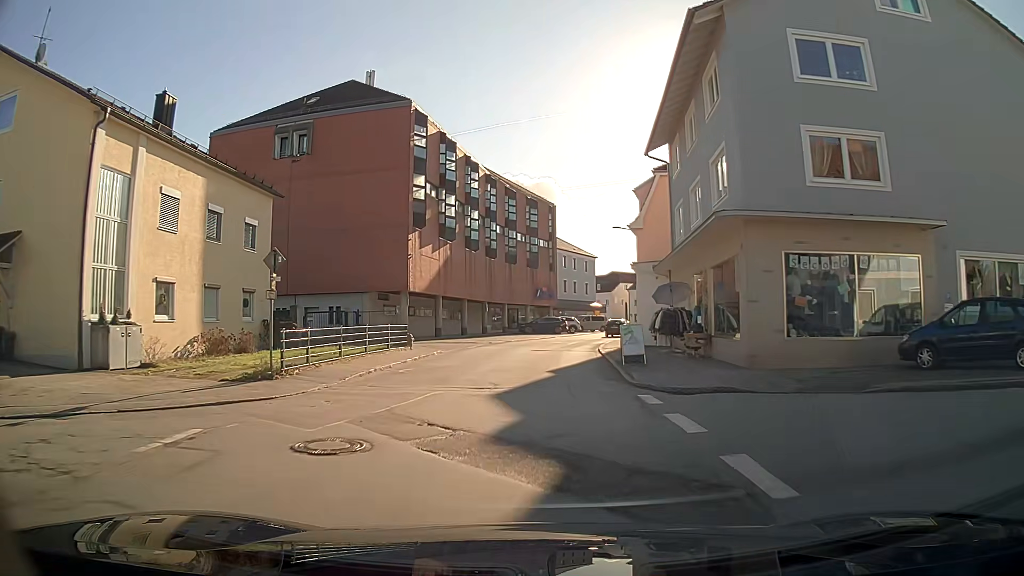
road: tertiary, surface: asphalt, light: Day
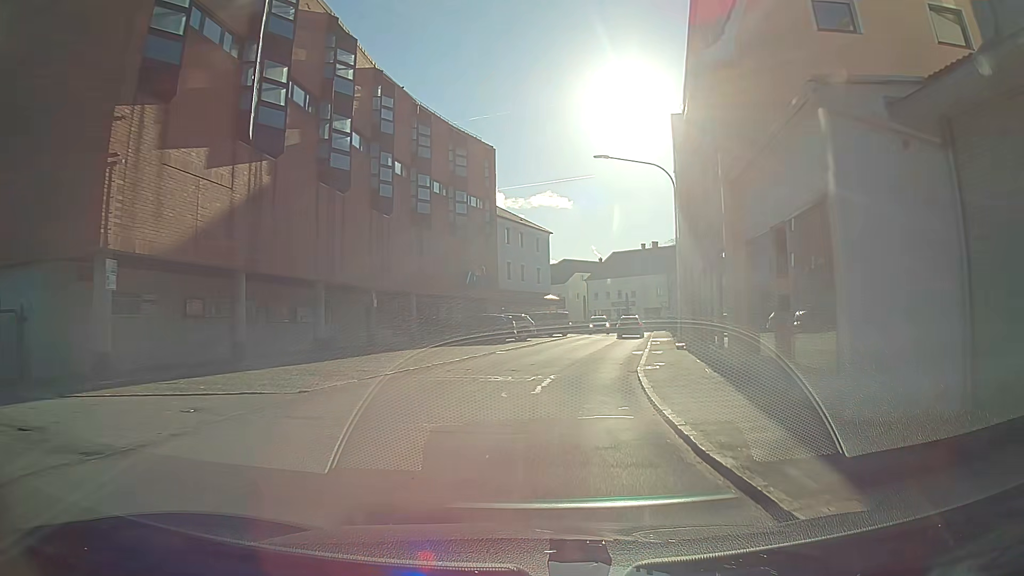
(+0.9, +24.8) m; +6°
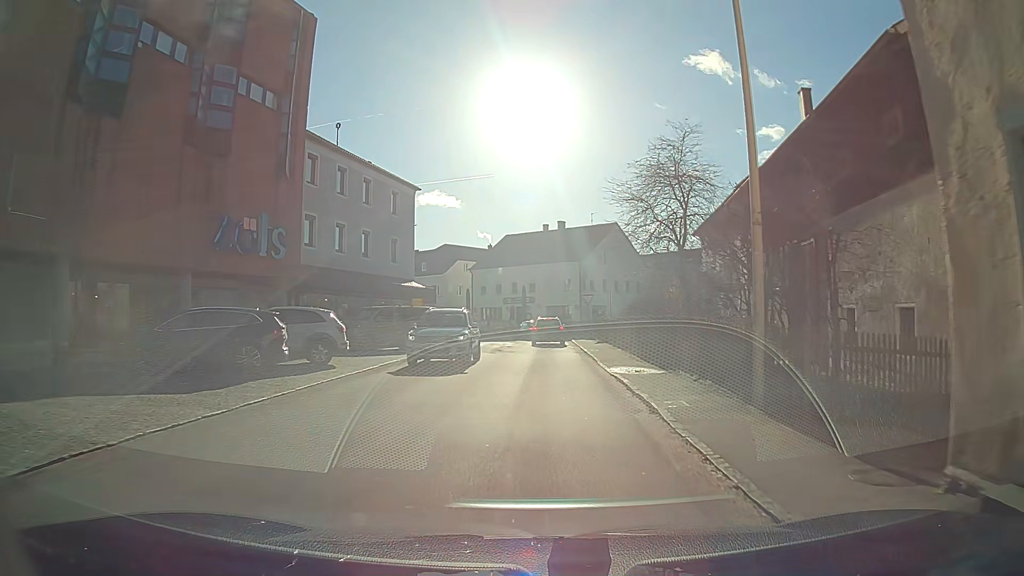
(+1.8, +22.7) m; +7°
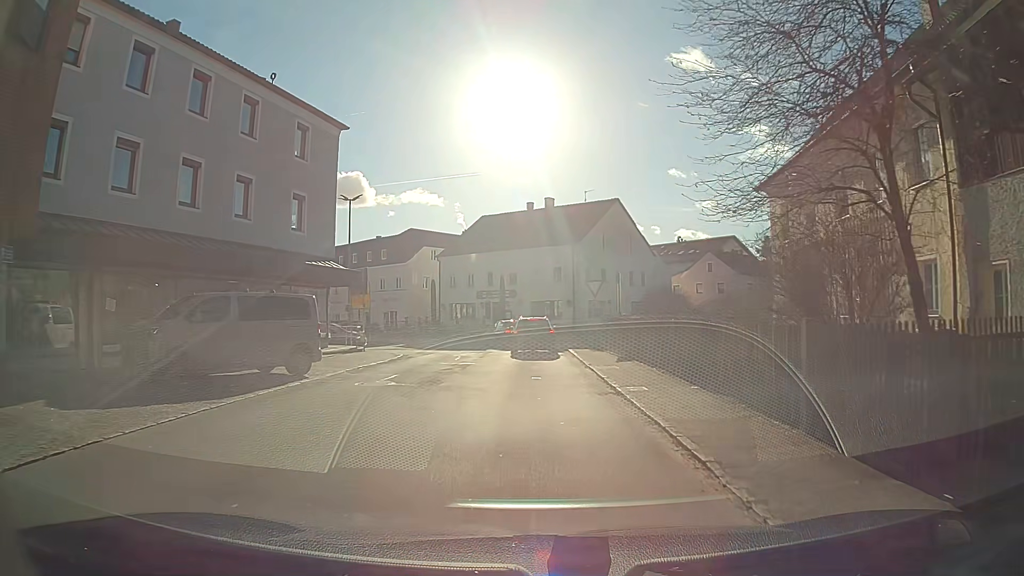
(+0.3, +14.6) m; +2°
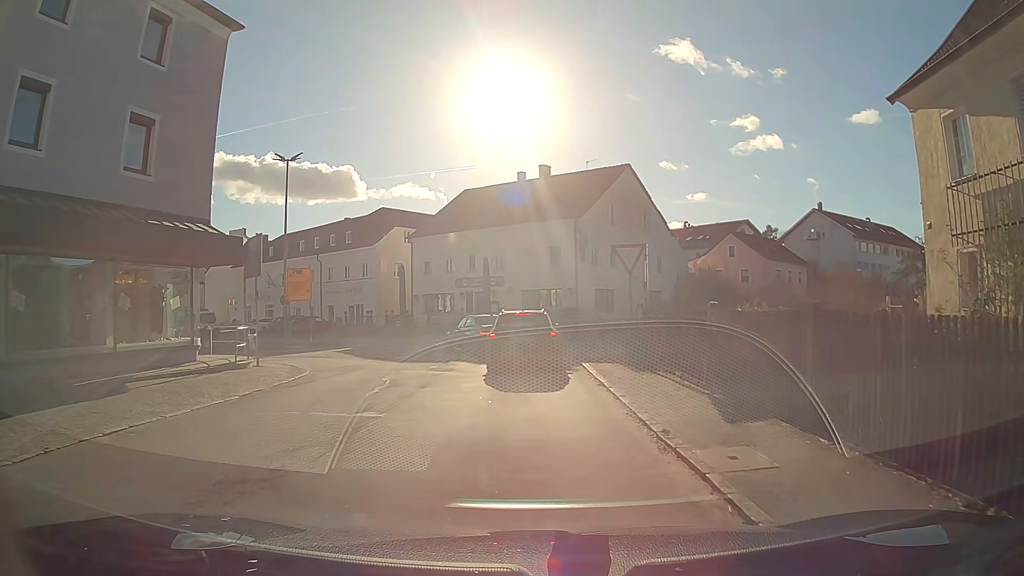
(+0.1, +11.2) m; +1°
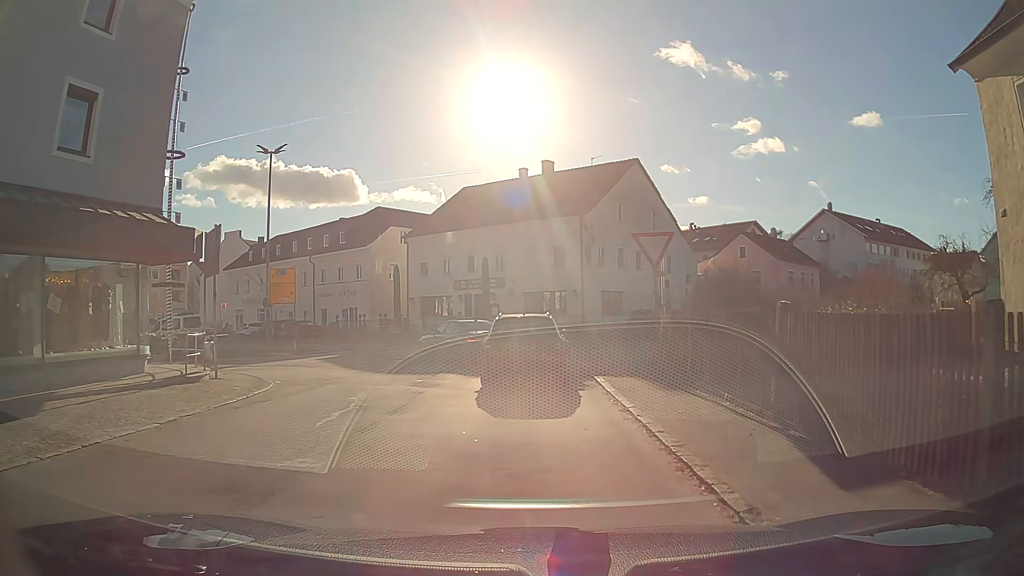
(0.0, +2.8) m; 0°
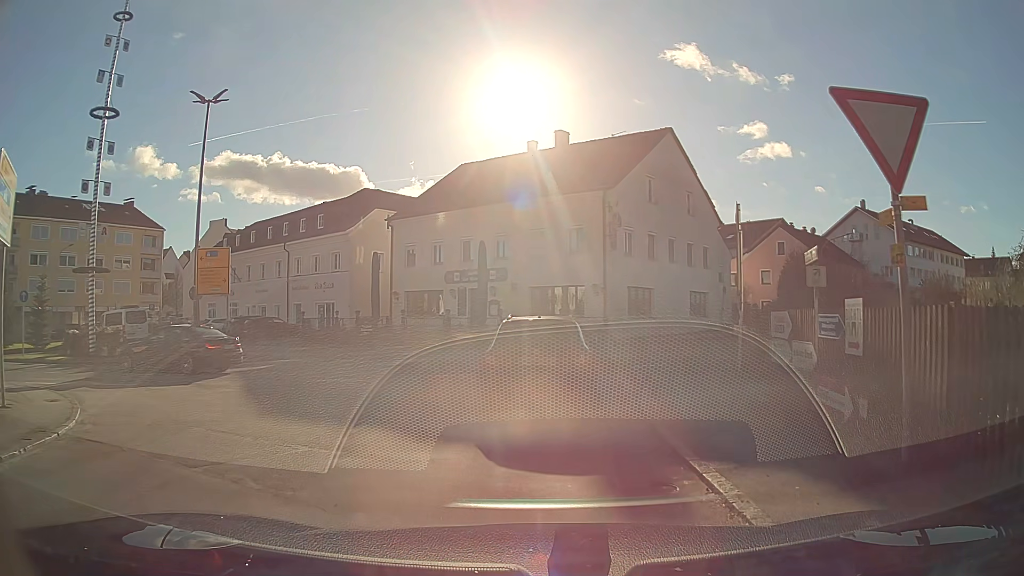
(-0.1, +8.3) m; -1°
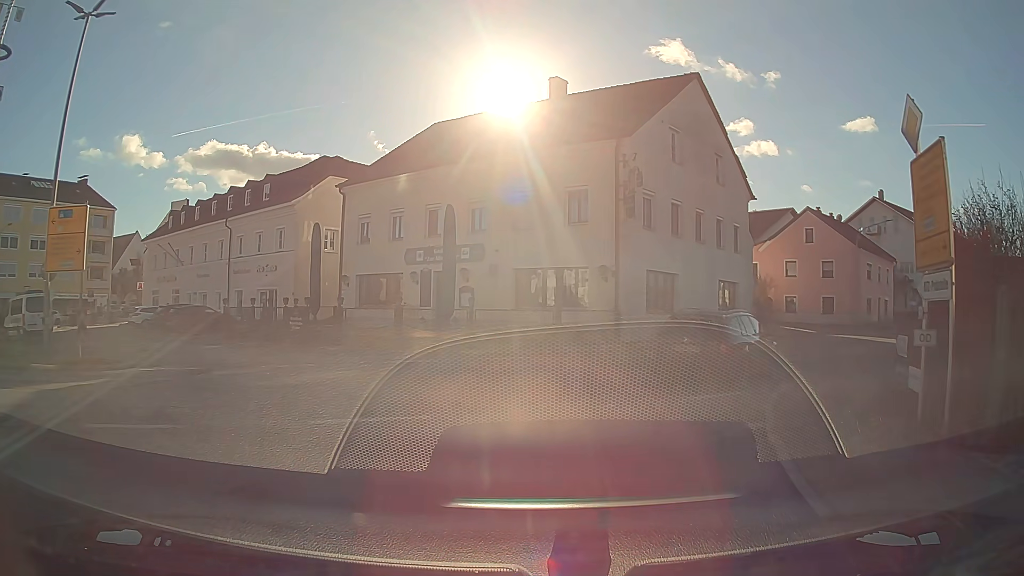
(0.0, +8.8) m; +1°
(+1, +10) (+7, +18) (+14, +25) (+21, +32) (+28, +39) (+35, +46) (+43, +53) (+51, +59) (+59, +64) (+68, +70) m
